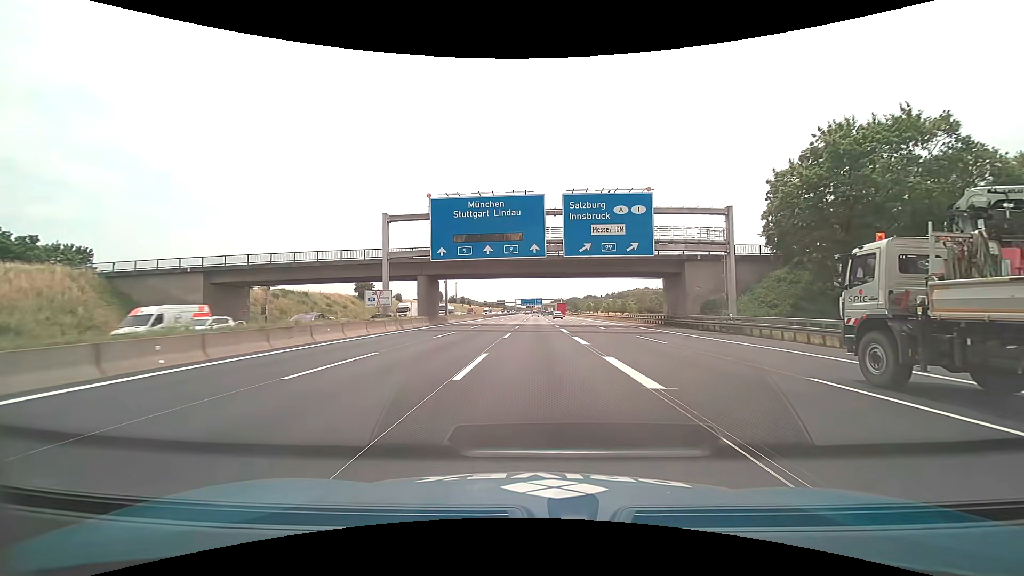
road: motorway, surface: asphalt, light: Day
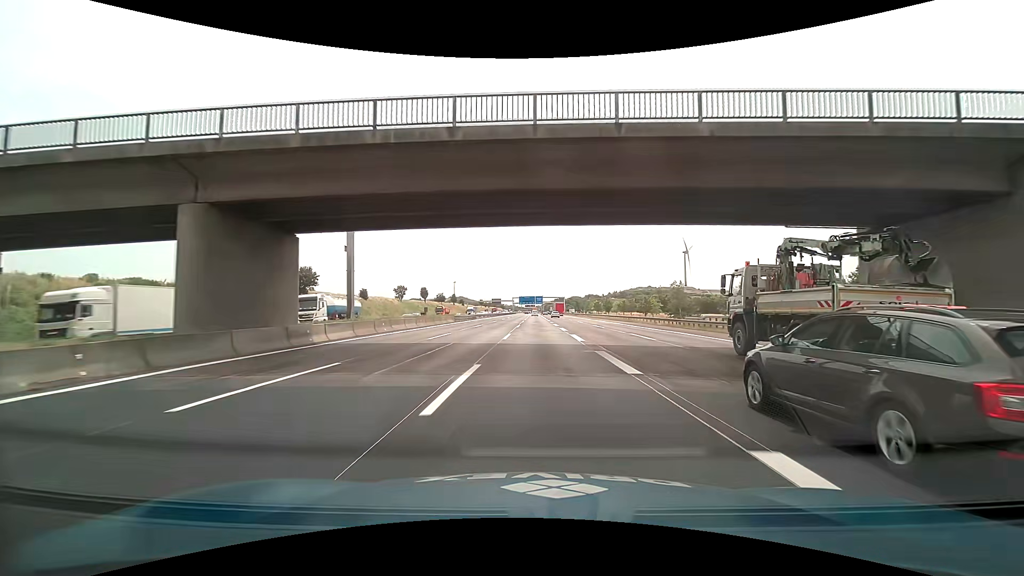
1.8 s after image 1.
(0.0, +33.9) m; 0°
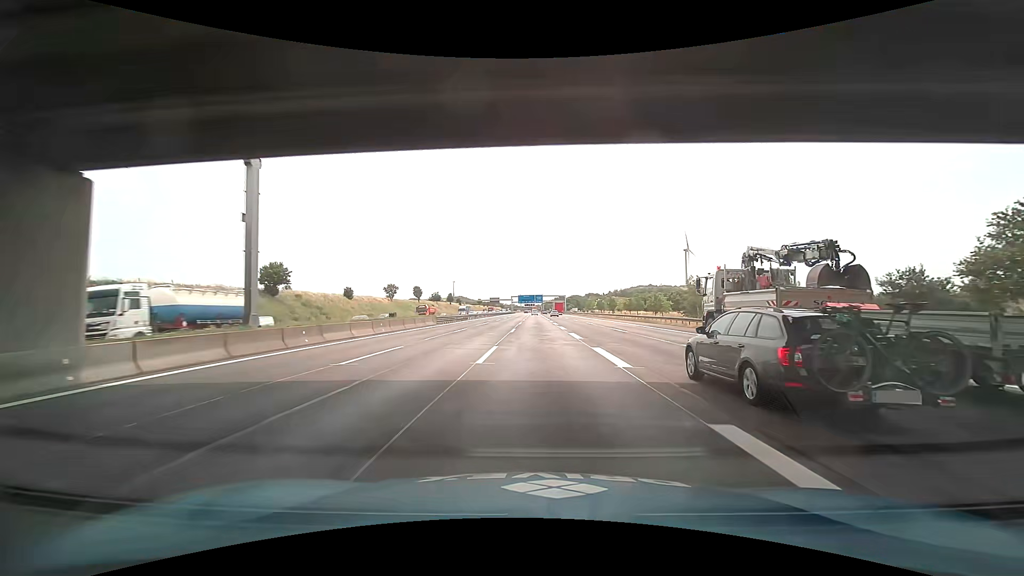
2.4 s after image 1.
(0.0, +10.9) m; 0°
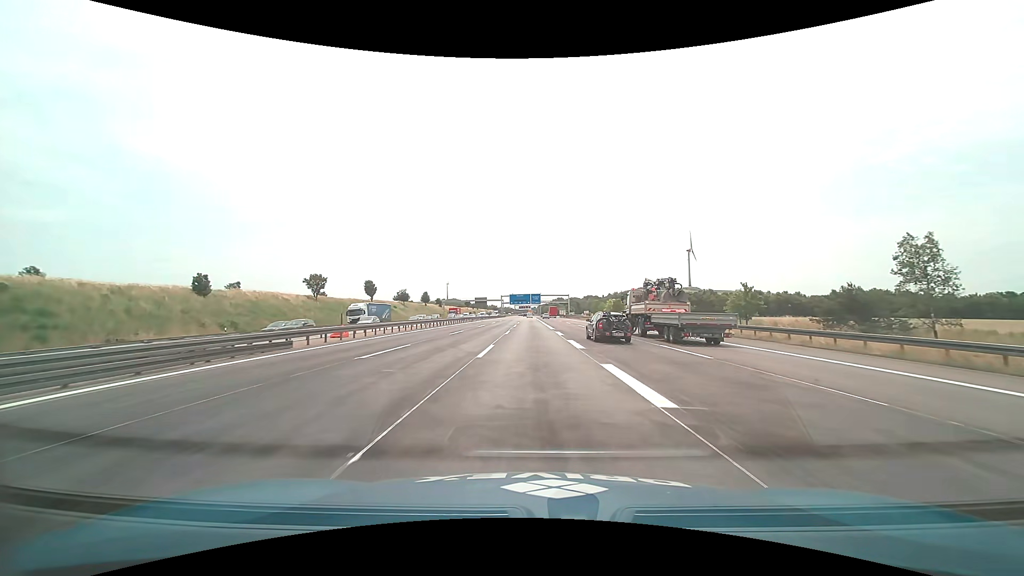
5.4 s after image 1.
(+0.2, +52.4) m; +1°
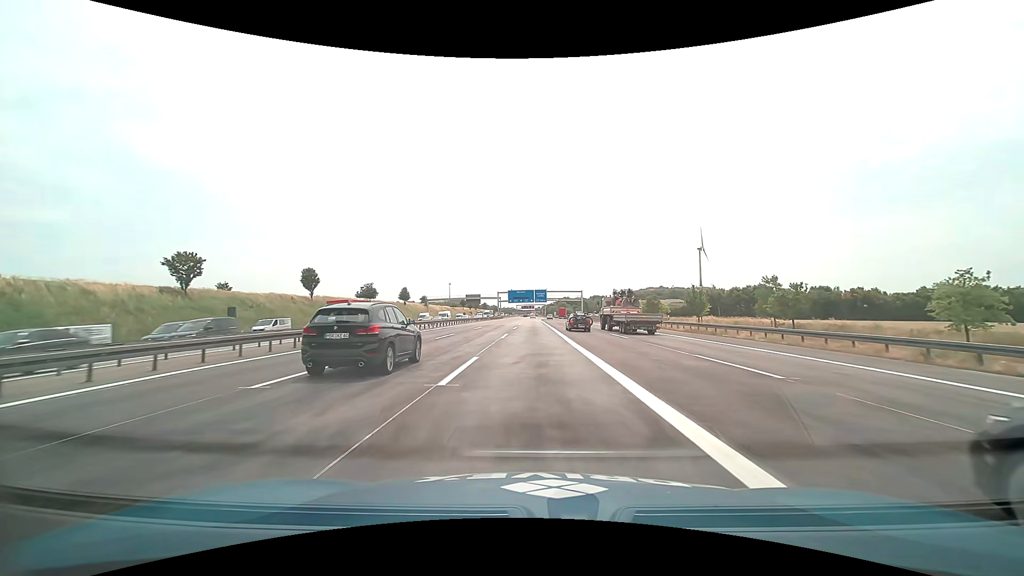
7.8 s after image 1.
(-0.1, +41.4) m; 0°
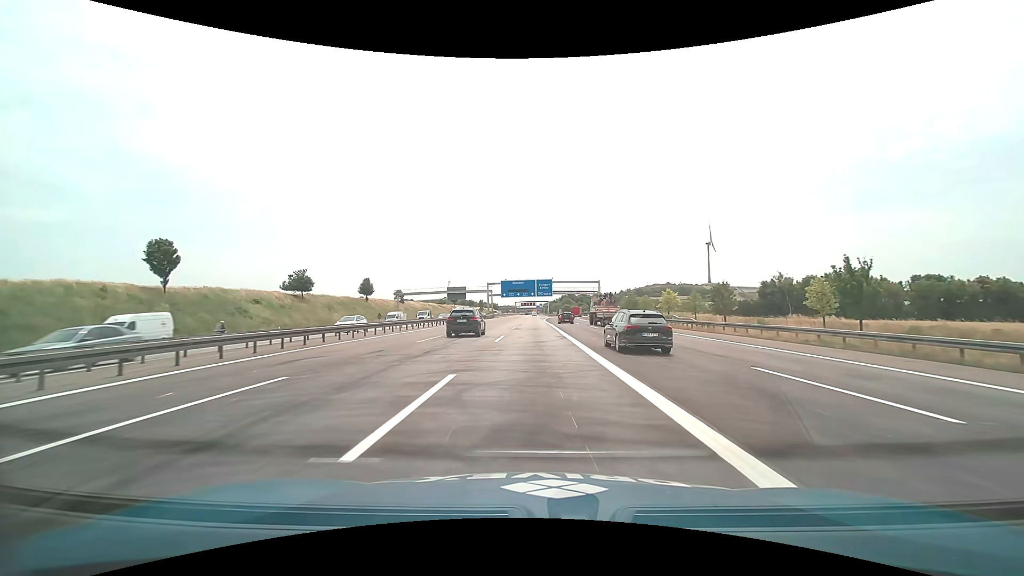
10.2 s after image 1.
(0.0, +41.4) m; 0°
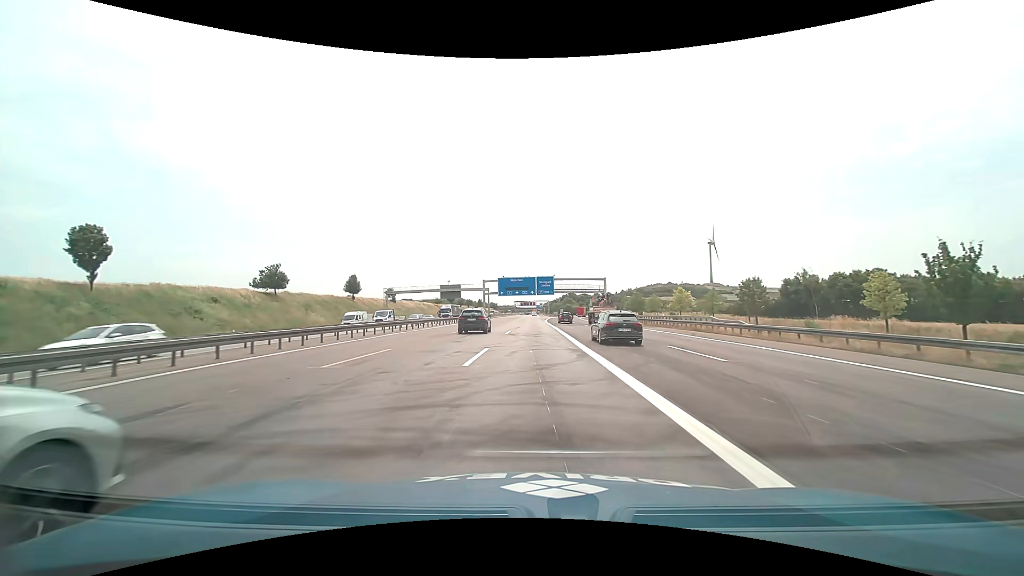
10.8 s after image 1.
(0.0, +10.2) m; 0°
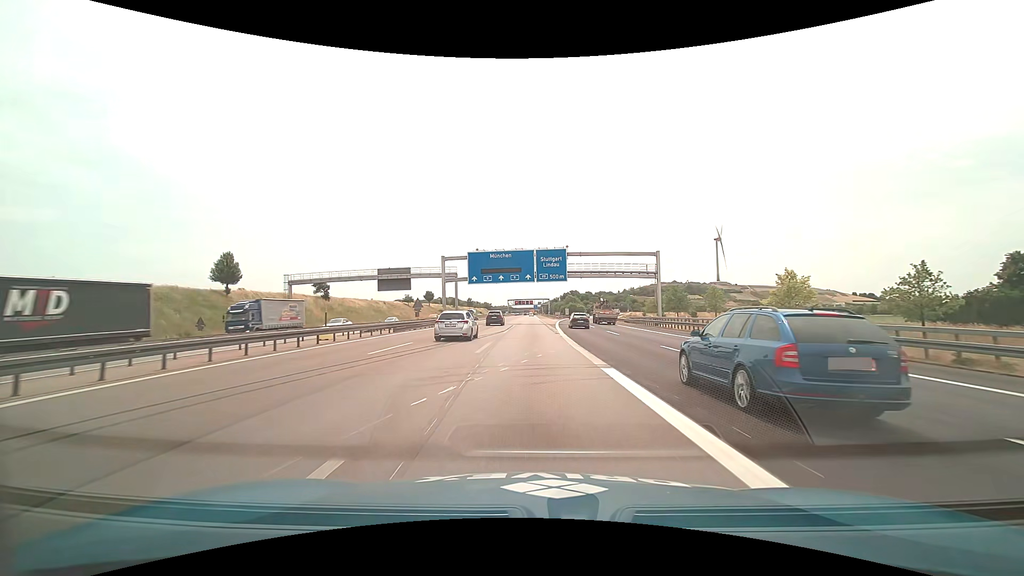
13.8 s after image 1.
(-0.1, +50.5) m; 0°
(0, +10) (0, +20) (0, +30) (0, +40) (0, +50) (0, +60) (0, +70) (0, +80) (0, +90) (0, +100) m
